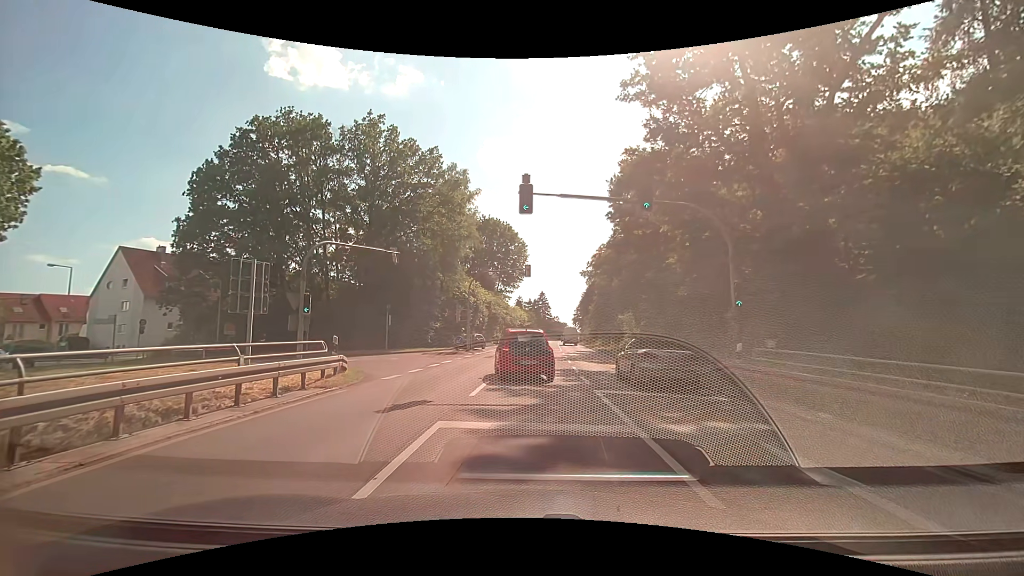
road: secondary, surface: asphalt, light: Day
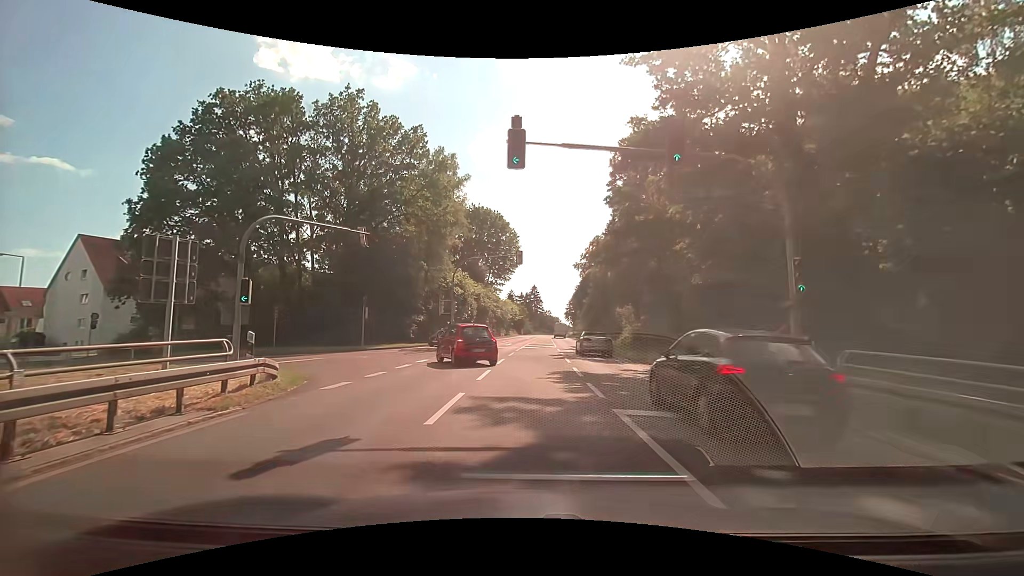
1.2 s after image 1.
(-0.1, +4.1) m; 0°
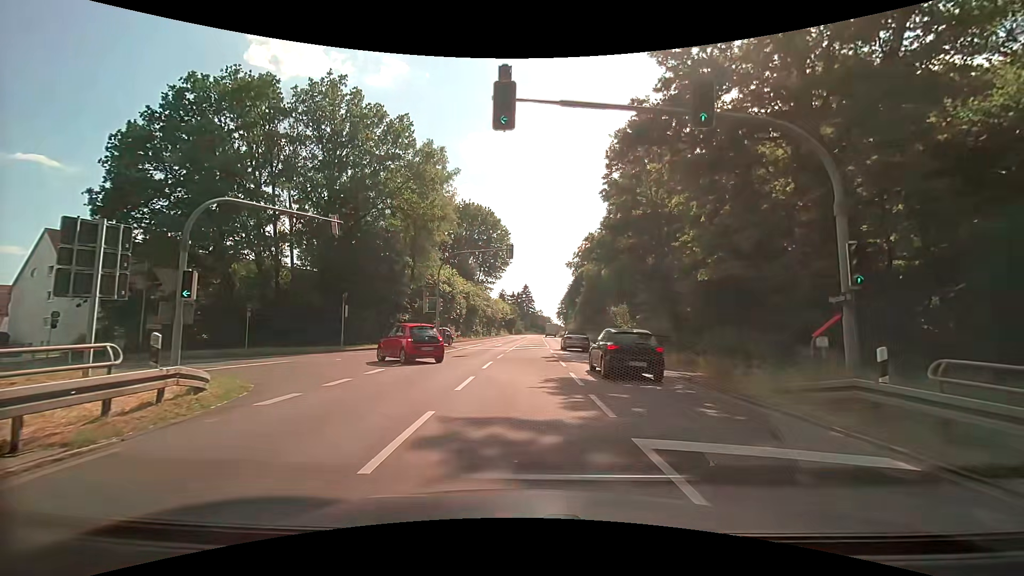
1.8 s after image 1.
(0.0, +2.4) m; +2°
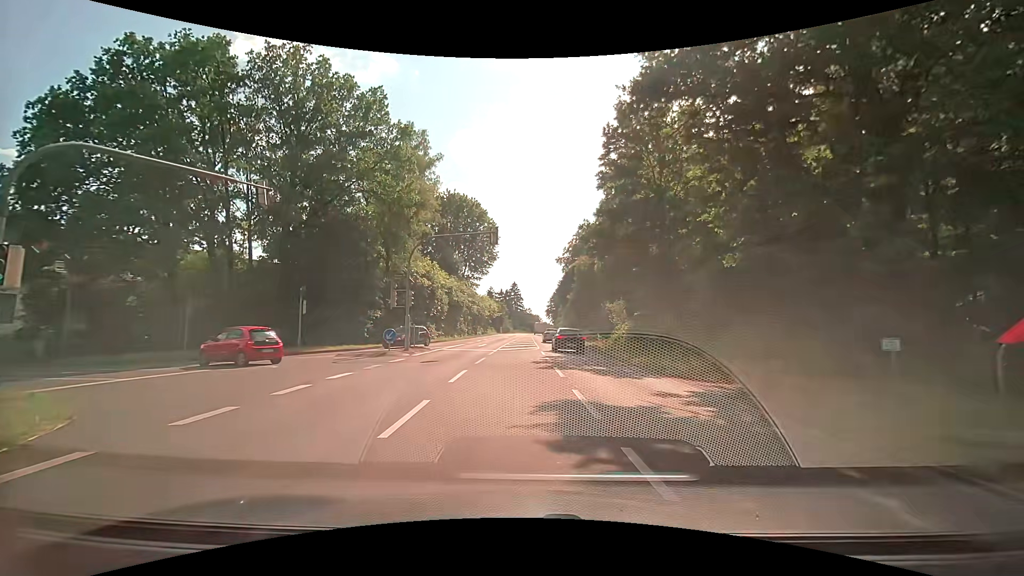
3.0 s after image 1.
(0.0, +4.8) m; +2°
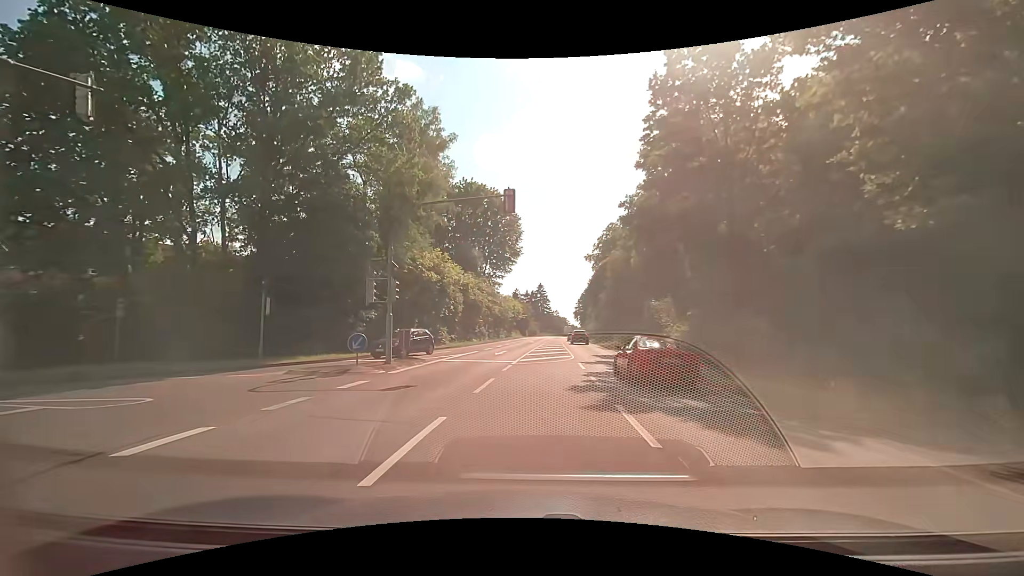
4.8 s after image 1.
(-0.2, +7.9) m; -1°
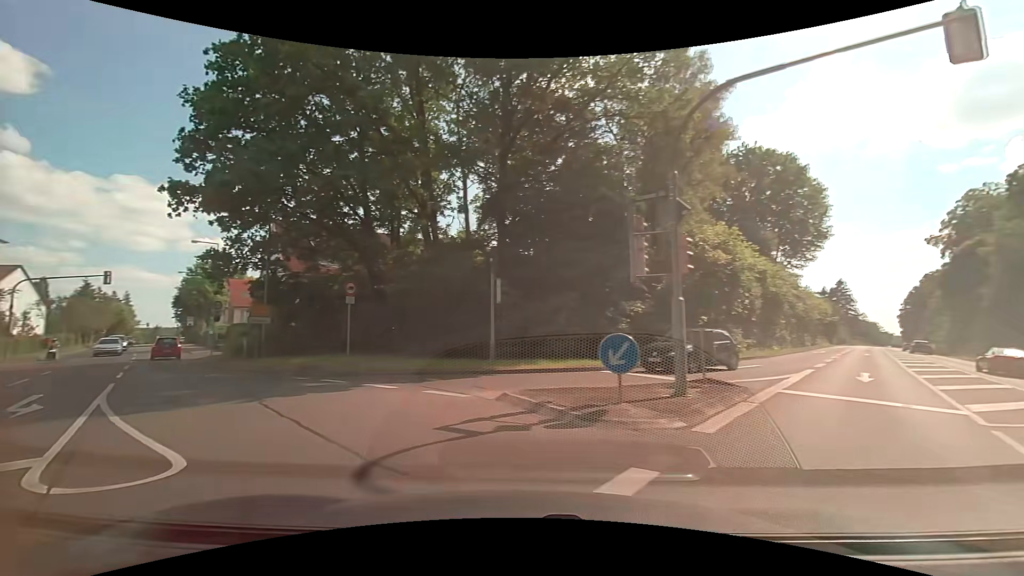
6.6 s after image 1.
(-2.3, +8.8) m; -30°
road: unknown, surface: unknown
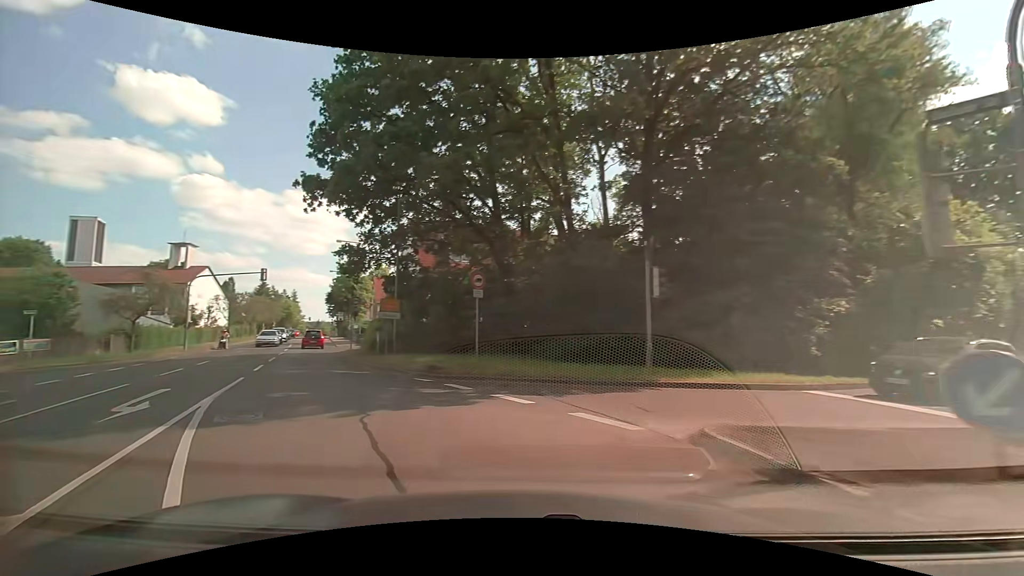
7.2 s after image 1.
(-0.5, +3.3) m; -16°
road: tertiary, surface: asphalt
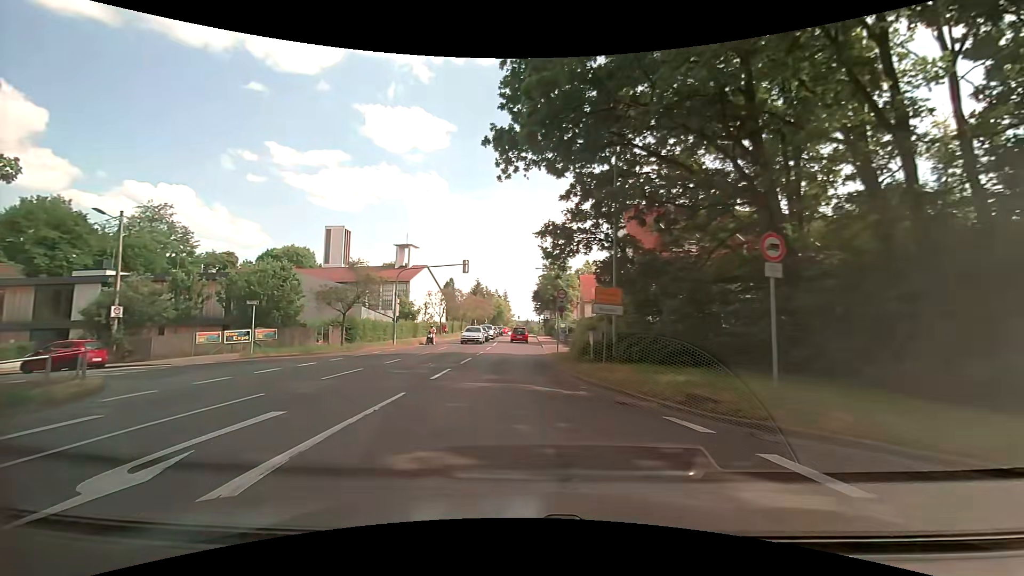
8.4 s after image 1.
(-1.7, +7.1) m; -24°
(-1, +10) (-1, +20) (-1, +30) (-1, +40) (-1, +50) (-1, +60) (-1, +70) (-1, +80) (-1, +90) (-1, +100) m
